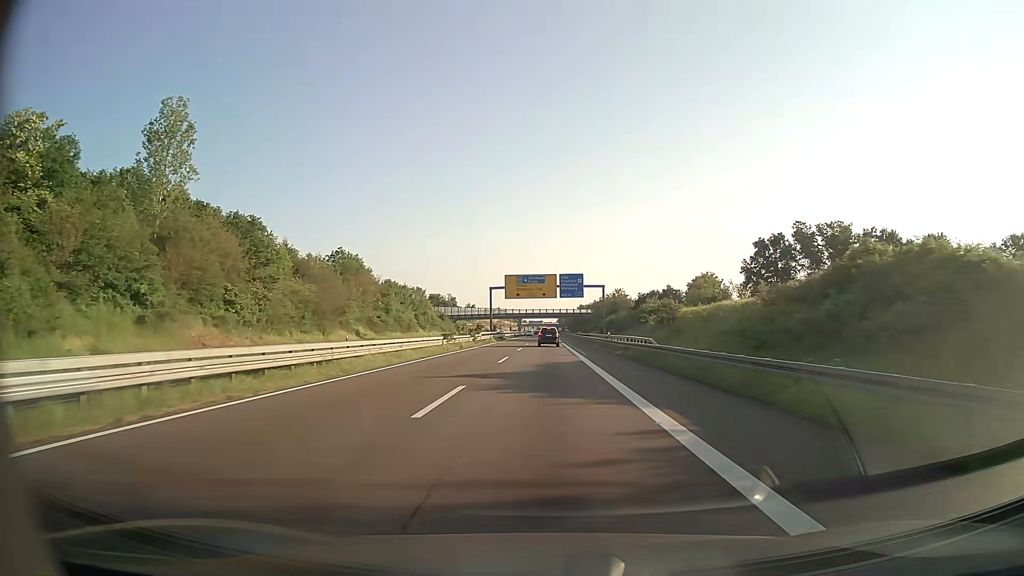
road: trunk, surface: asphalt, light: Day
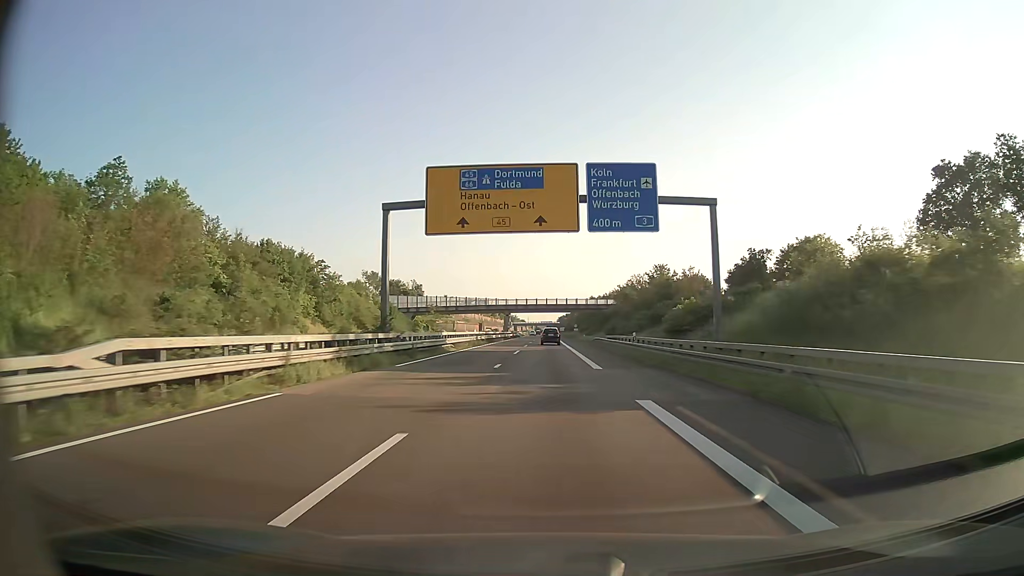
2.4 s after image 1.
(+0.1, +61.9) m; 0°
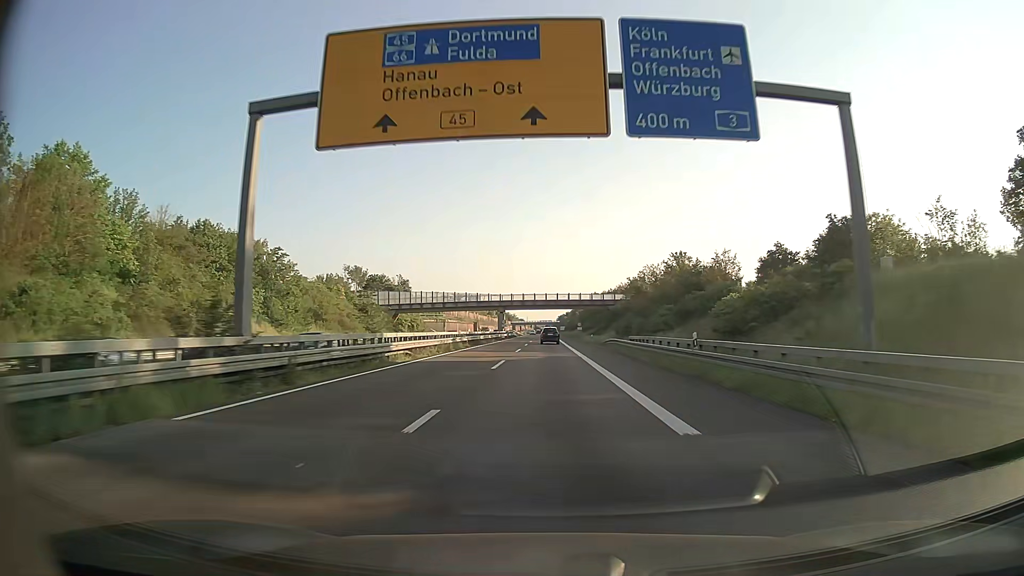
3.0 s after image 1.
(0.0, +15.5) m; 0°
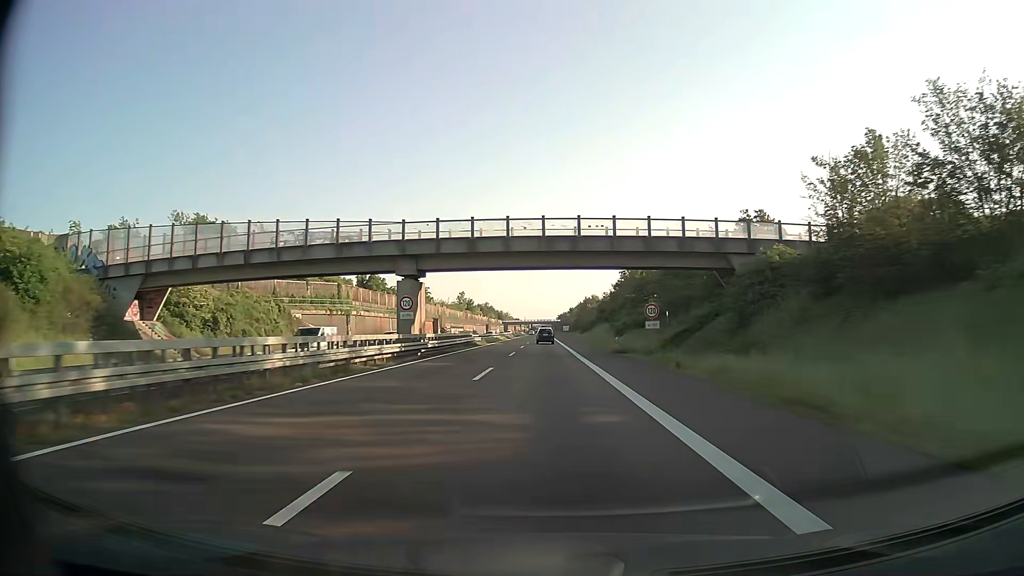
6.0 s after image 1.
(+0.2, +77.3) m; 0°
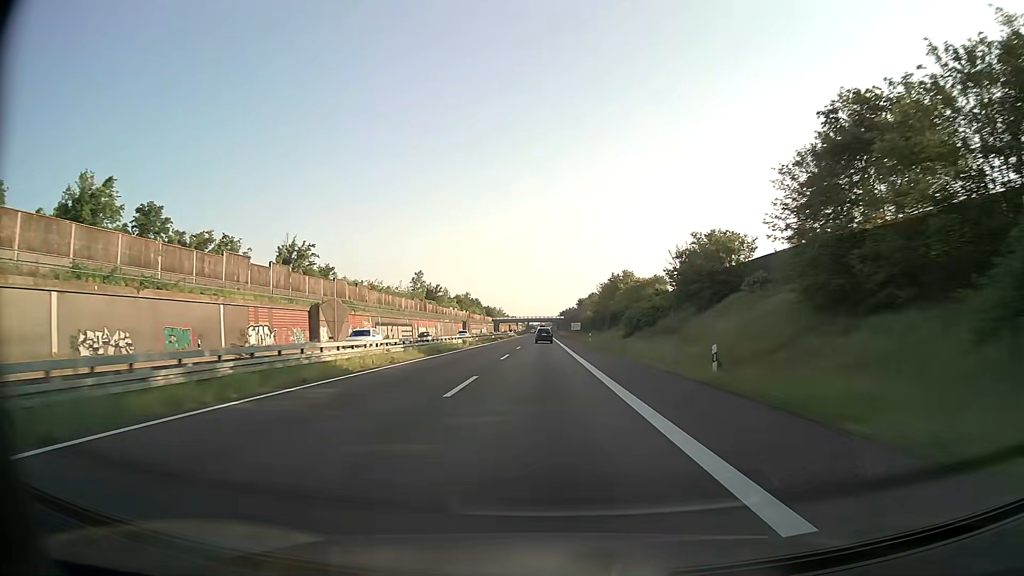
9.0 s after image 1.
(-0.1, +77.0) m; 0°
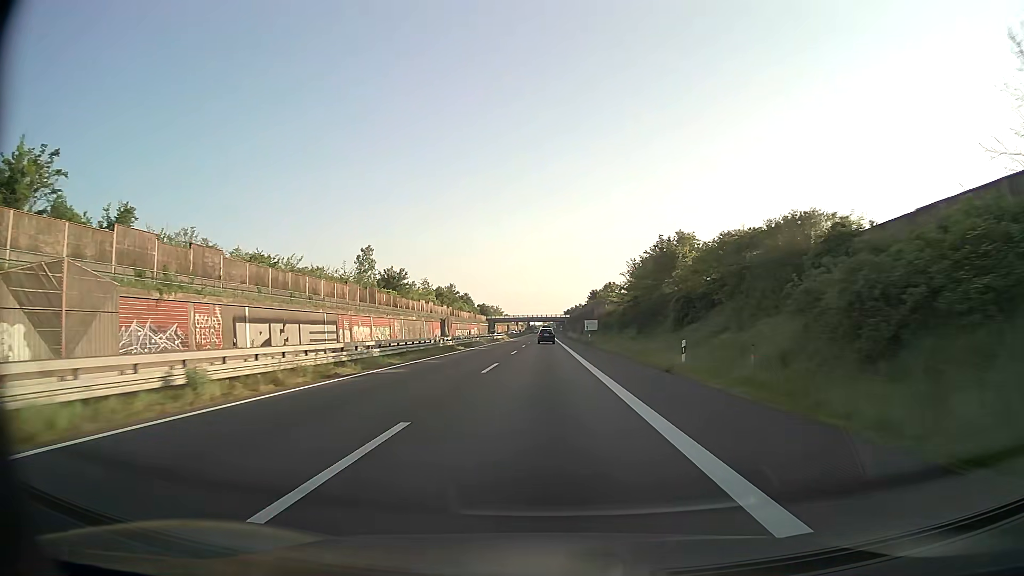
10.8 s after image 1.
(-0.1, +46.1) m; 0°
